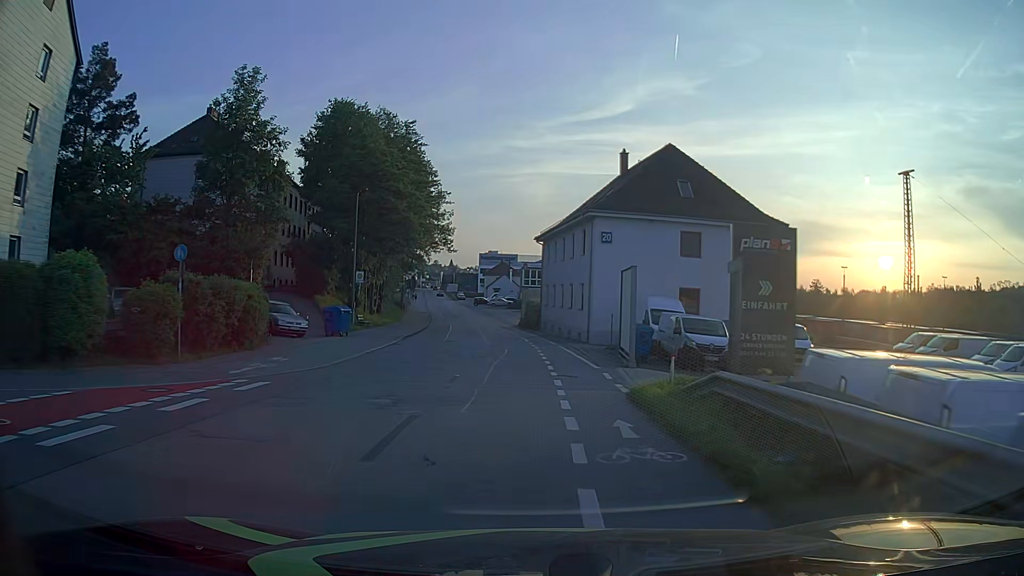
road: residential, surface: asphalt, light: Day
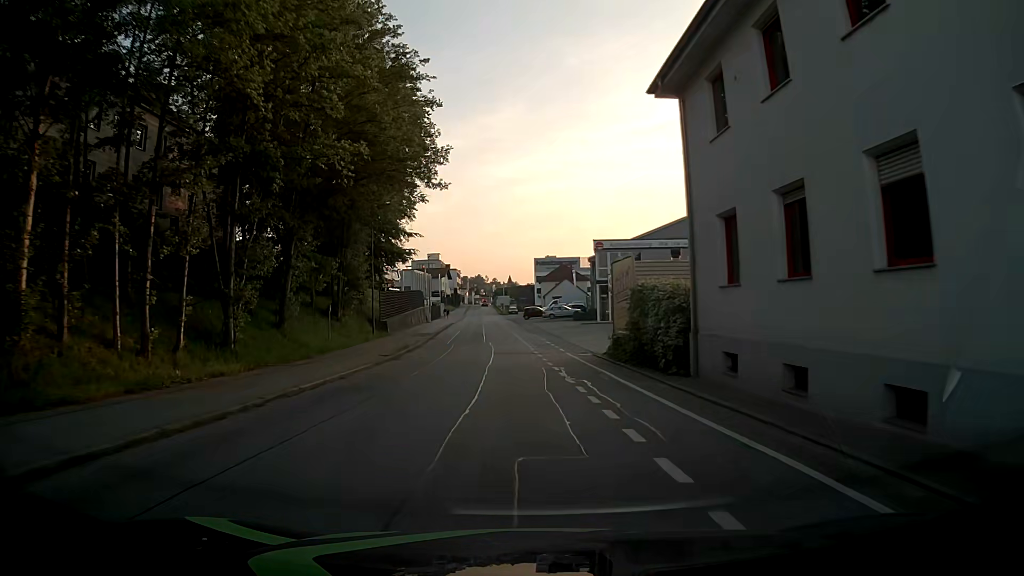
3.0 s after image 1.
(-1.5, +38.0) m; -5°
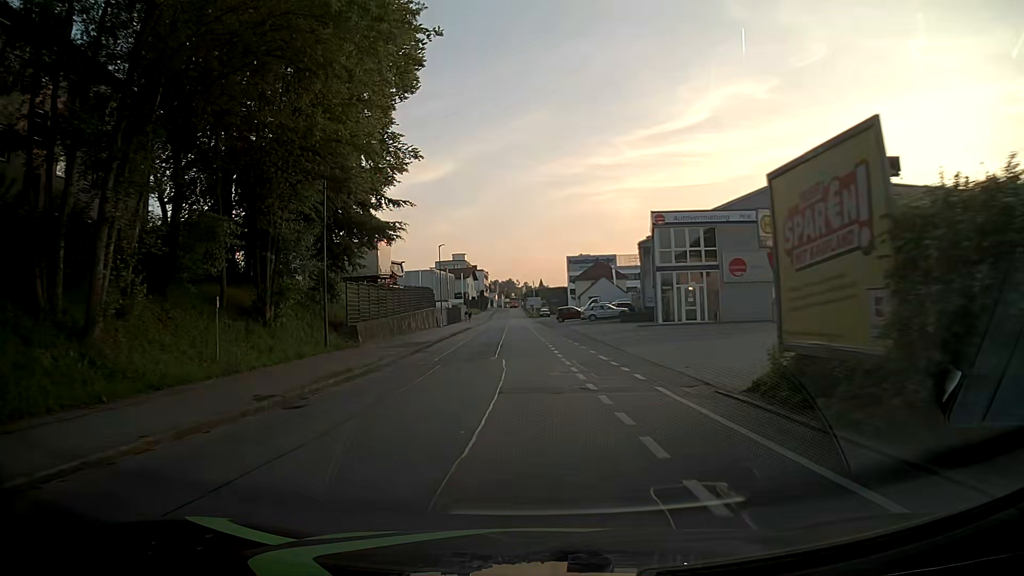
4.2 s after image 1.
(-0.3, +15.2) m; -3°
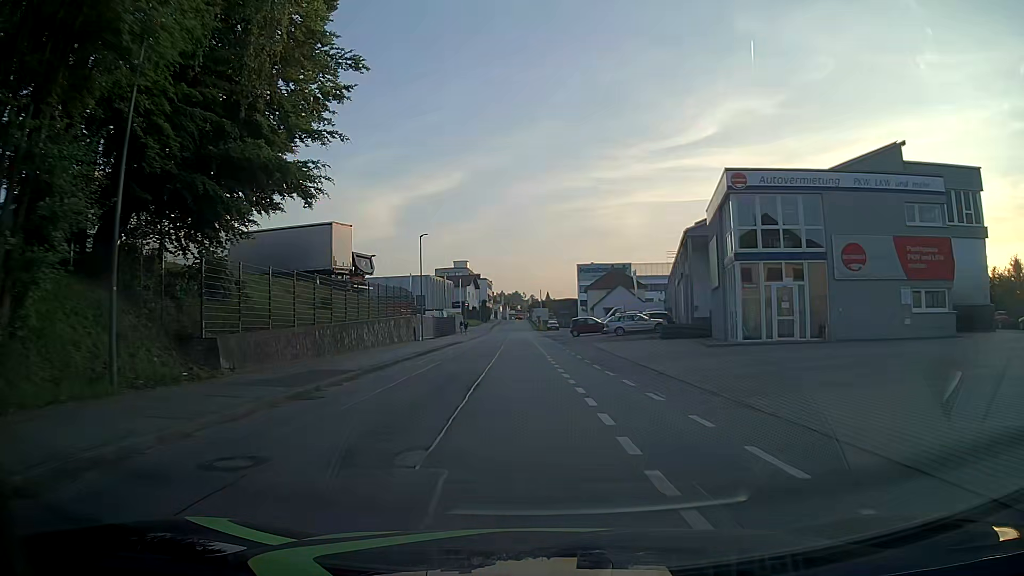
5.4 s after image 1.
(0.0, +15.1) m; 0°
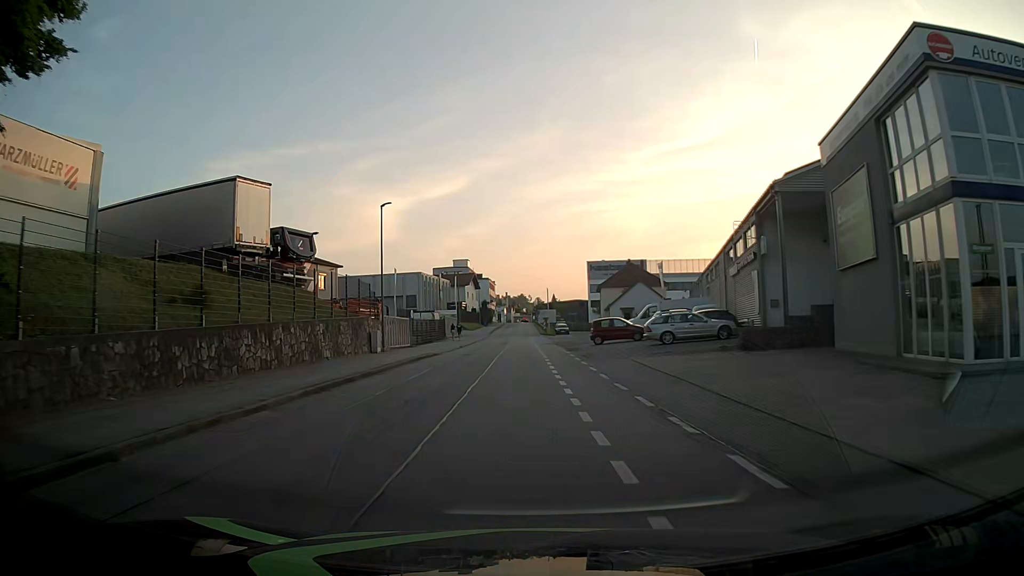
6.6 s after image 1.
(0.0, +15.0) m; 0°
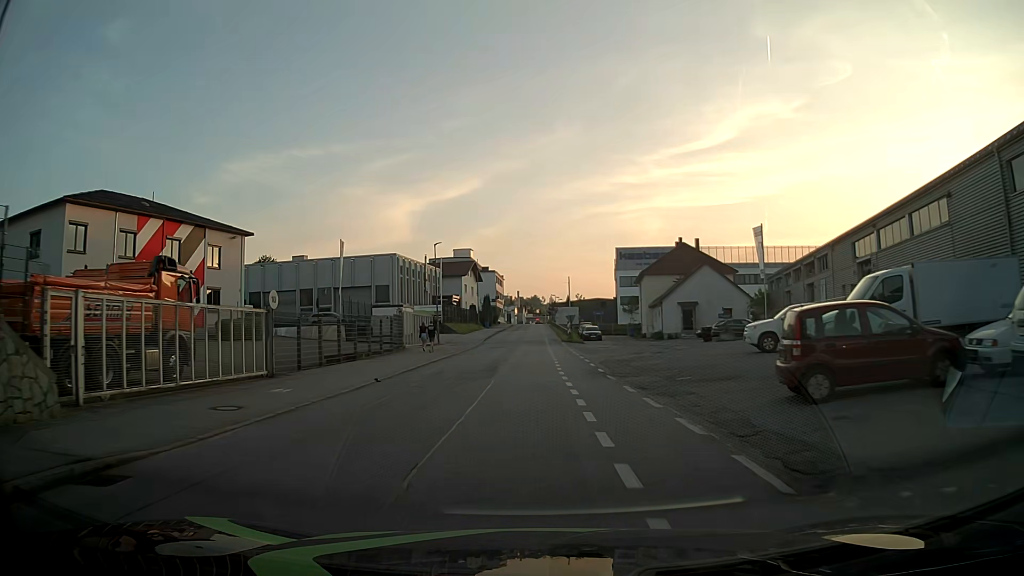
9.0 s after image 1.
(-0.7, +29.9) m; -2°
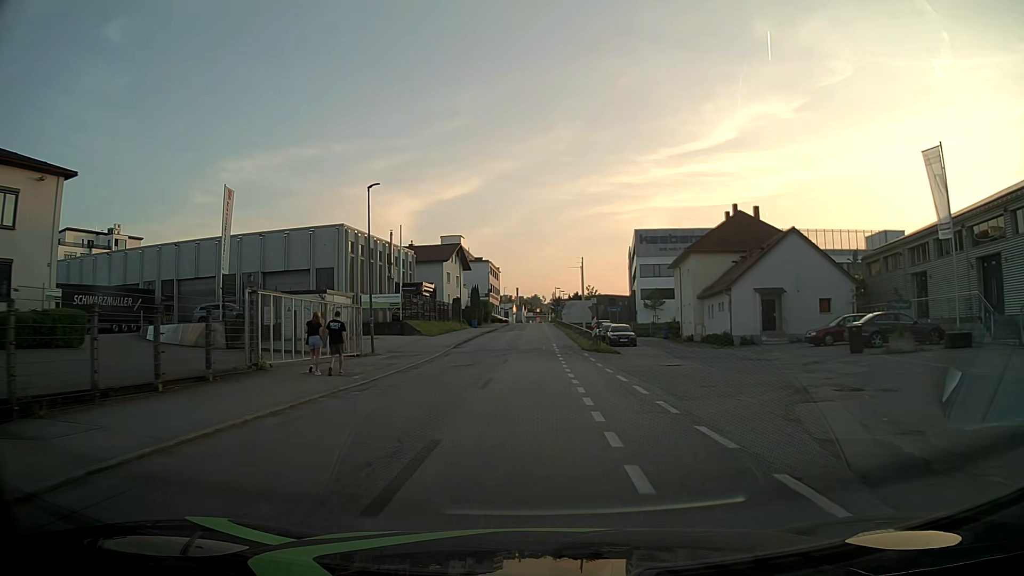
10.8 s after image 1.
(-0.1, +22.6) m; 0°
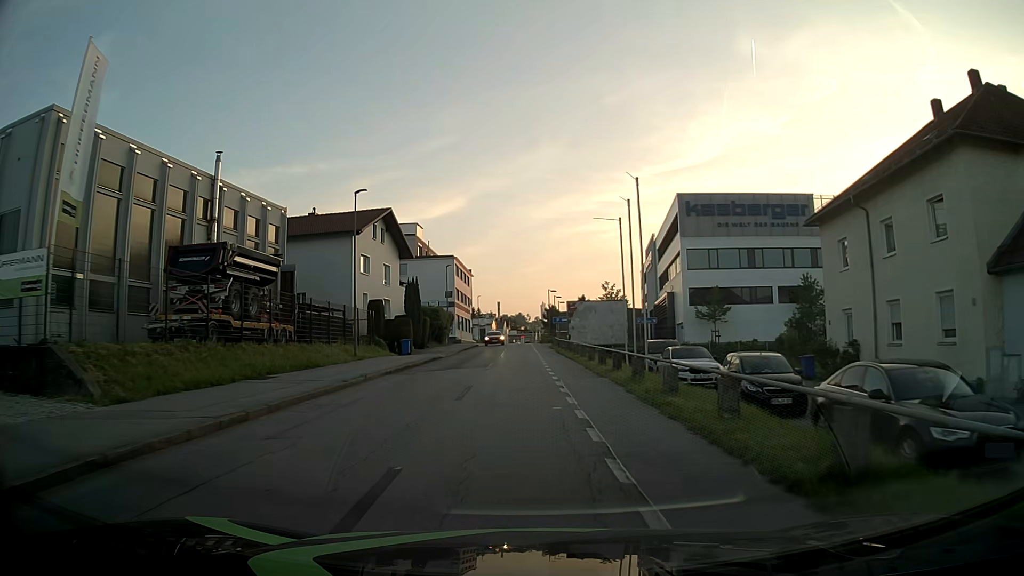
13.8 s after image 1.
(+0.3, +37.9) m; +1°
(0, +10) (0, +20) (0, +30) (0, +40) (0, +50) (-1, +60) (-1, +70) (-1, +80) (-1, +90) (-1, +100) m
